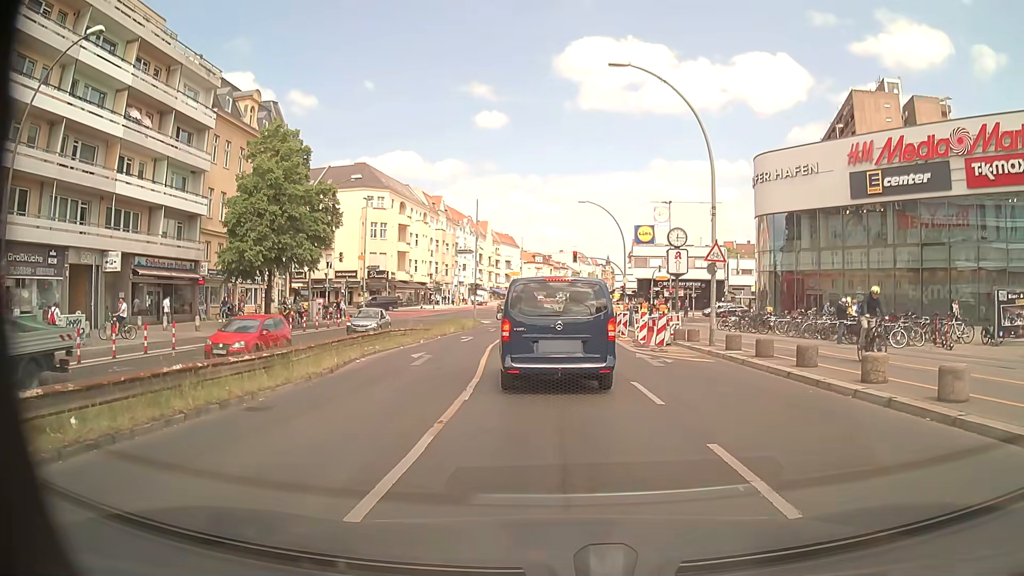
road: primary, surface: asphalt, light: Day
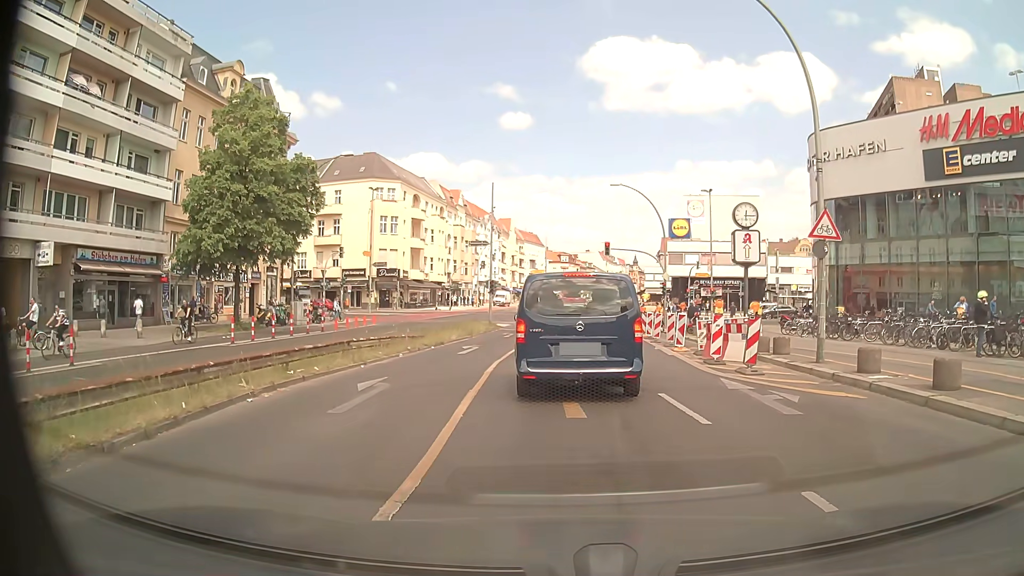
(-0.3, +7.9) m; -4°
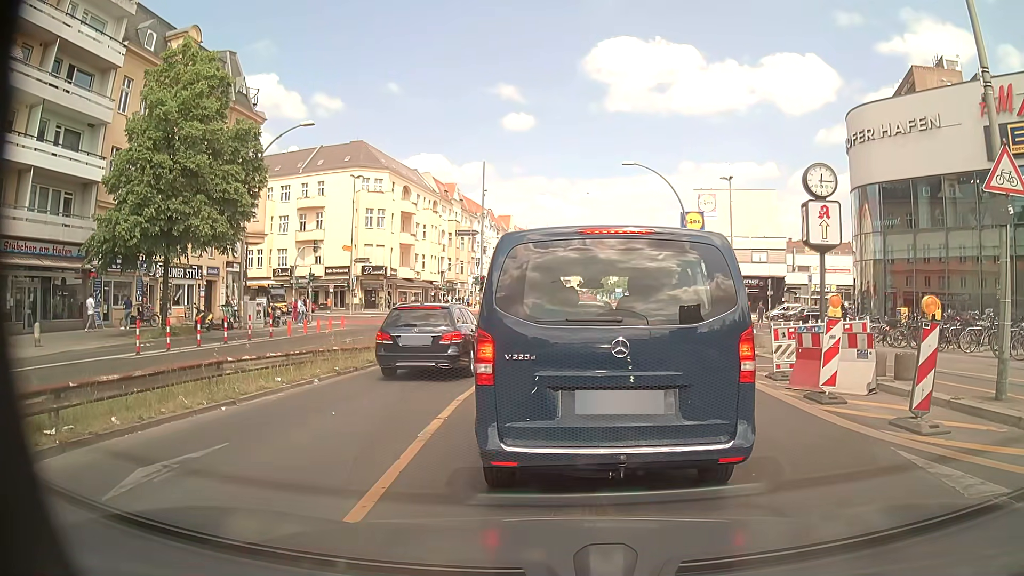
(+0.1, +7.0) m; +1°
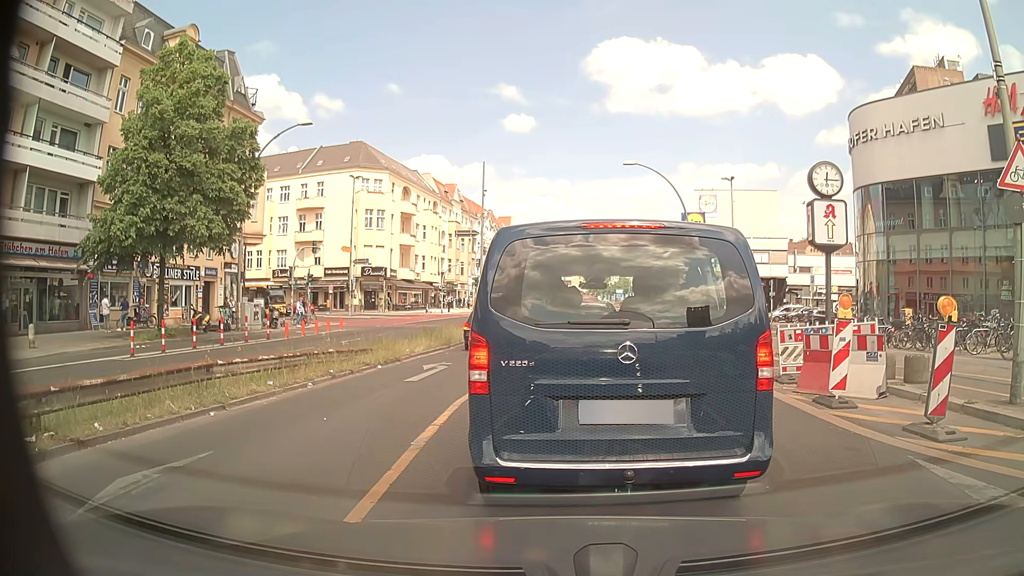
(0.0, +0.4) m; 0°
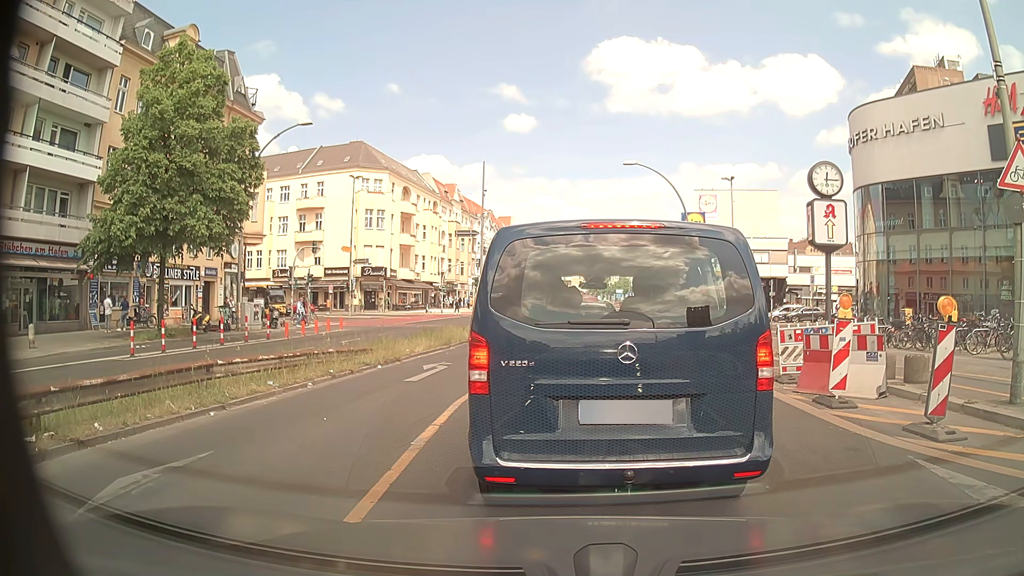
(0.0, 0.0) m; 0°
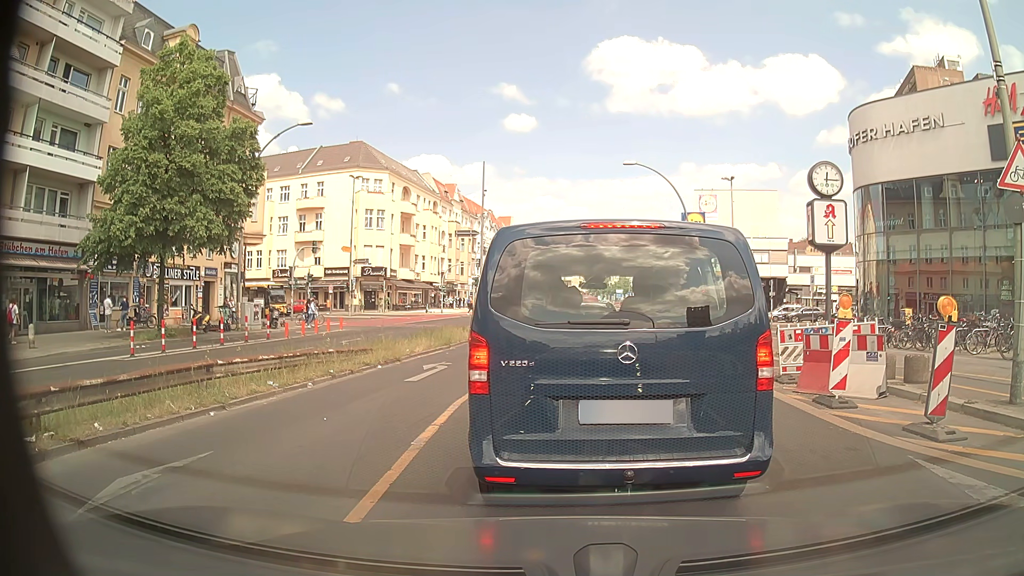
(0.0, 0.0) m; 0°
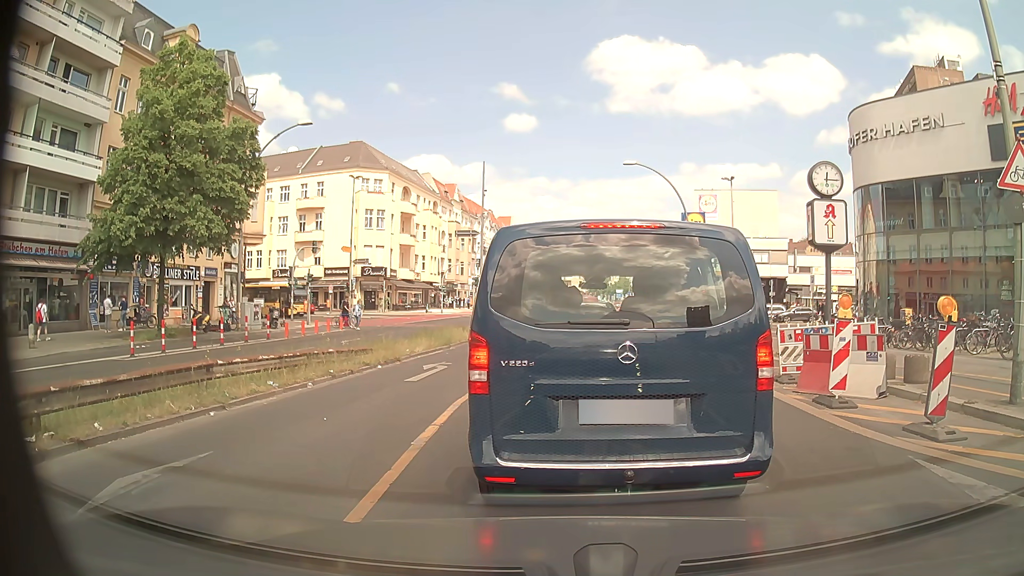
(0.0, 0.0) m; 0°
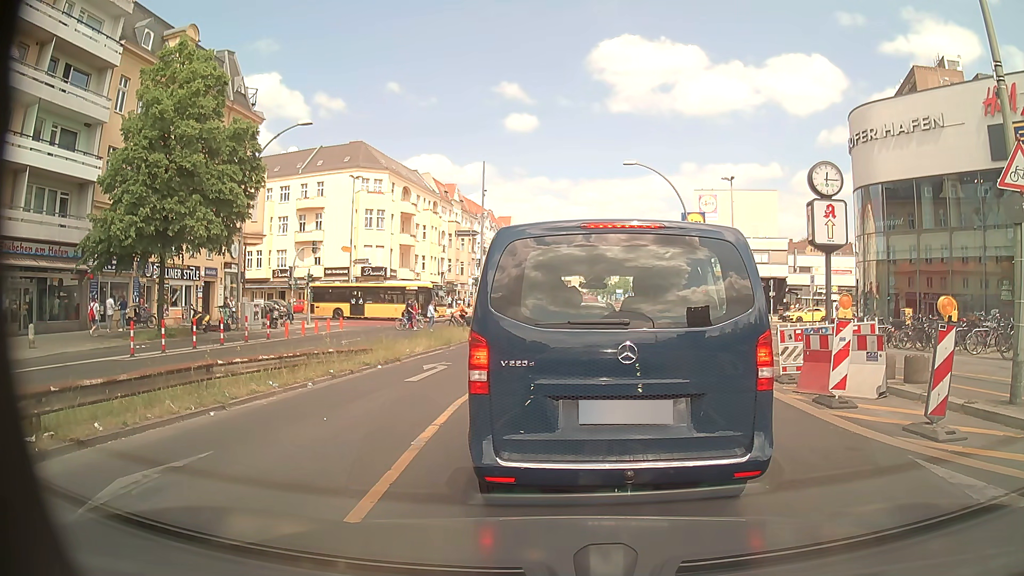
(0.0, 0.0) m; 0°
(0, +10) (0, +20) (+1, +30) (+1, +40) (+1, +50) (+1, +60) (+2, +70) (+2, +80) (+2, +90) (+2, +100) m
